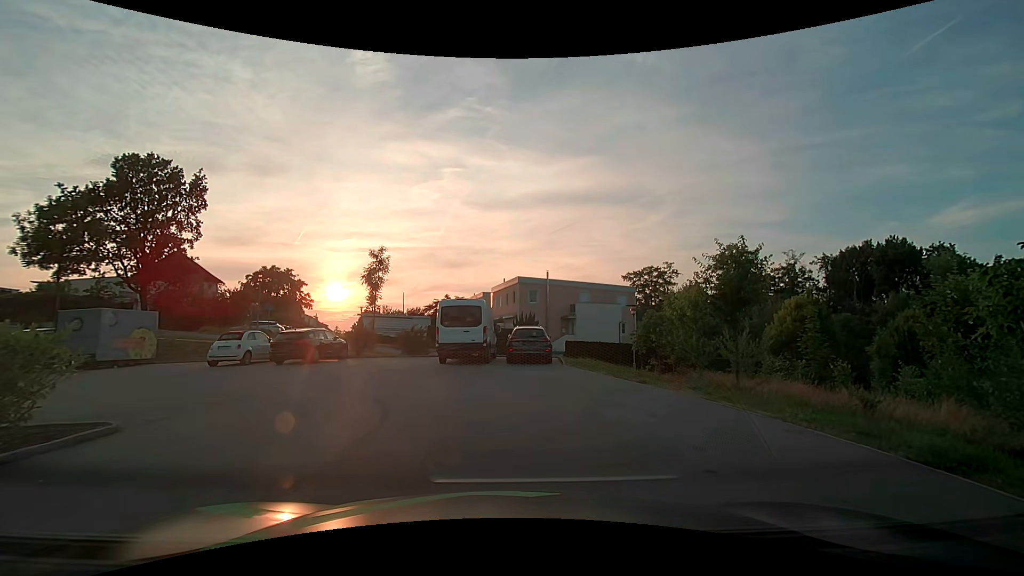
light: Day
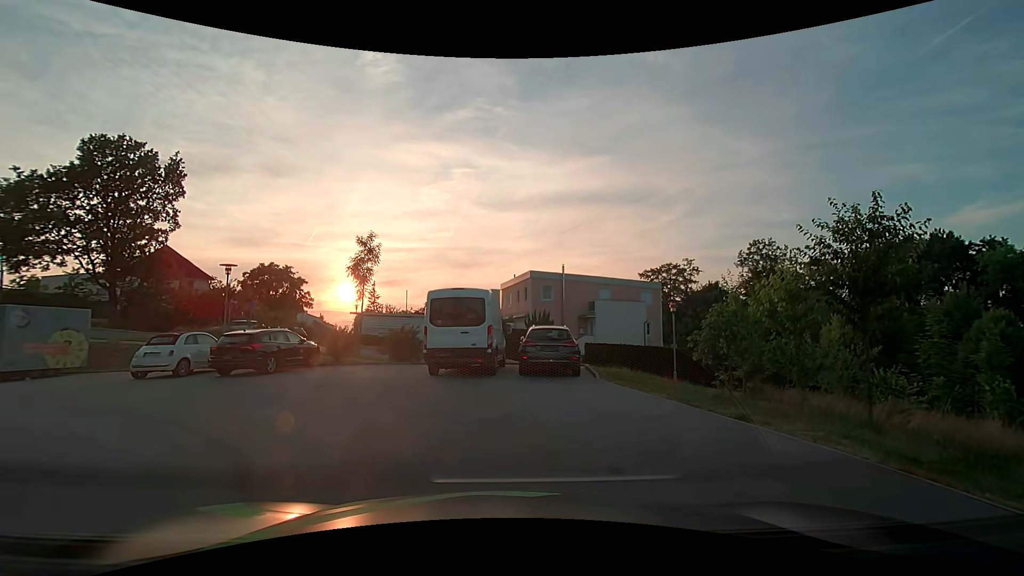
(0.0, +5.1) m; -1°
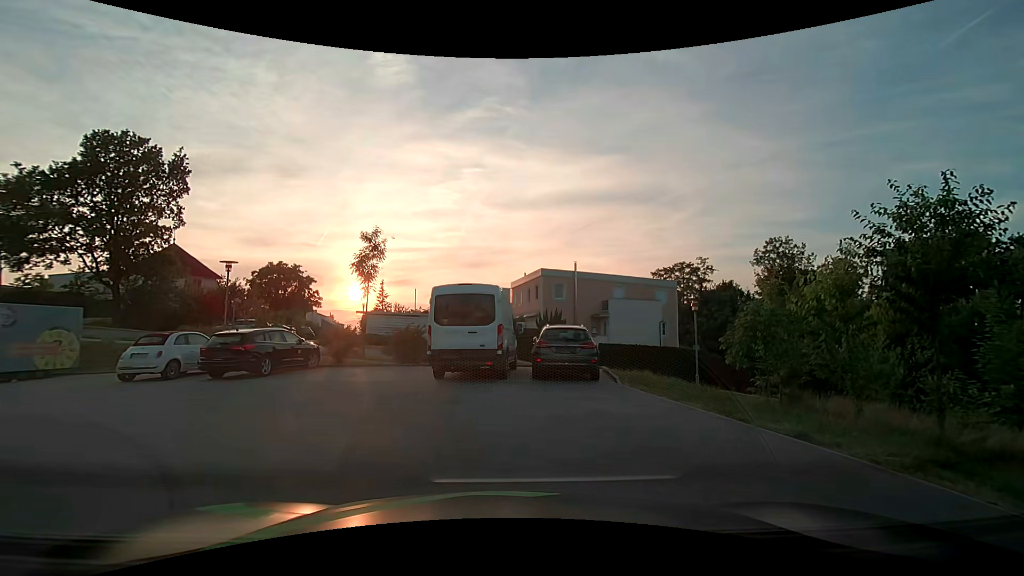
(0.0, +1.3) m; -2°
